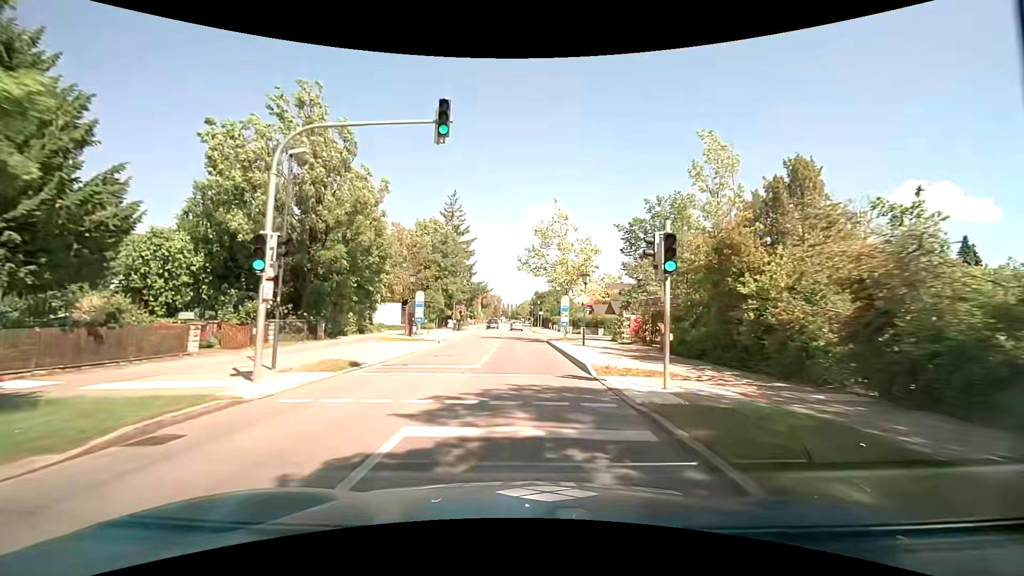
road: secondary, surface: asphalt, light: Day
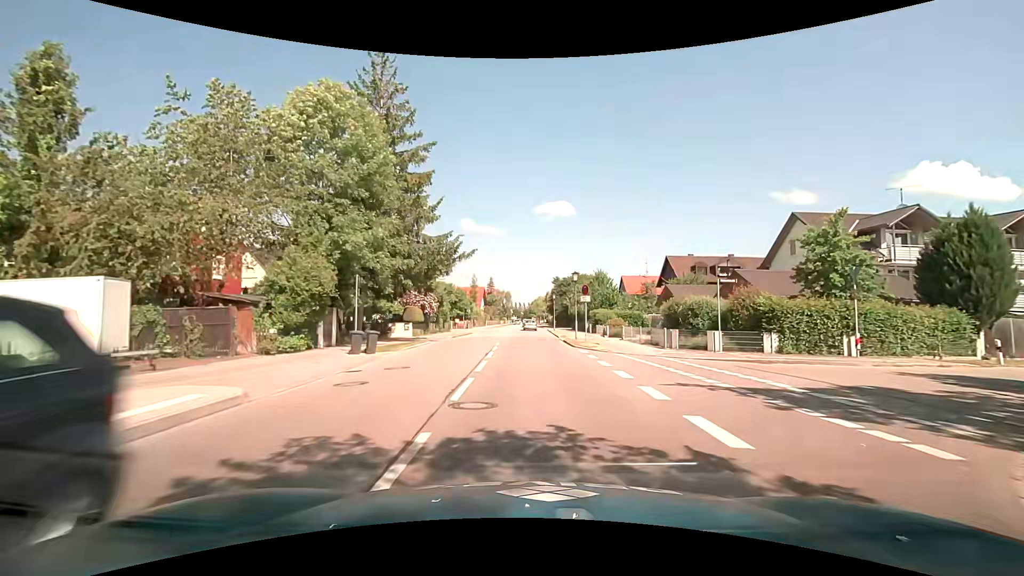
(-0.6, +36.7) m; 0°
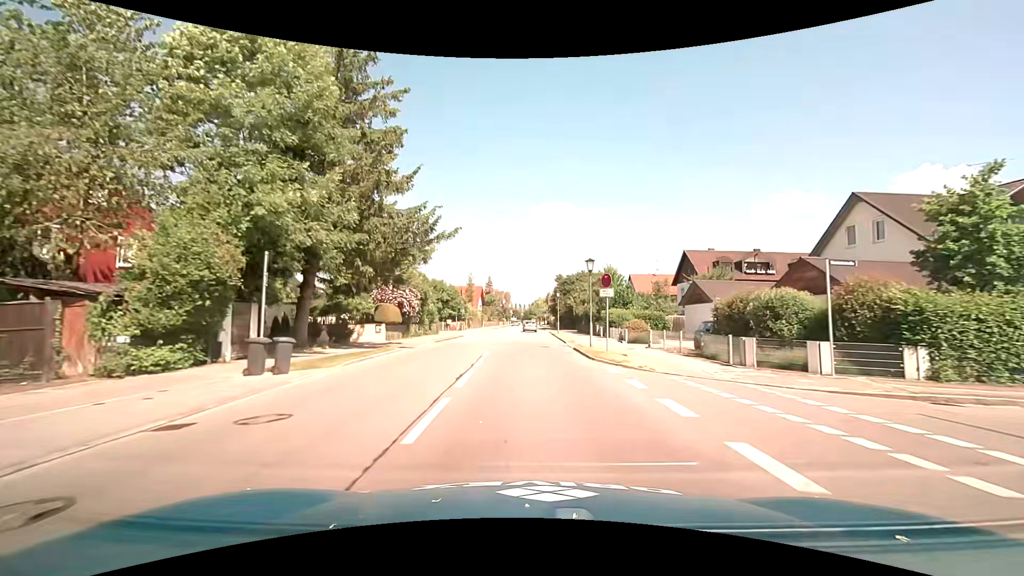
(-0.1, +7.4) m; -2°
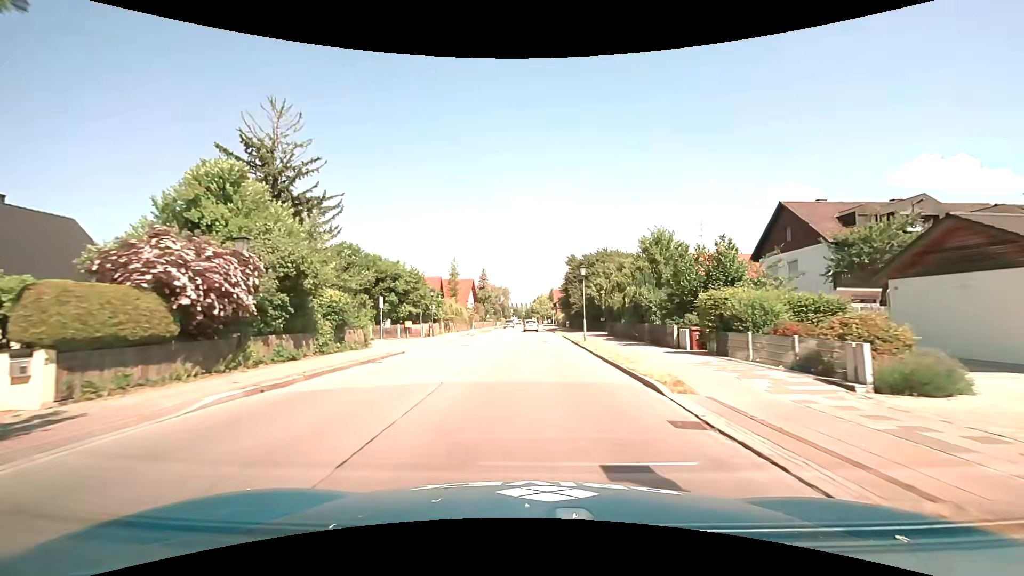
(+0.2, +22.5) m; +1°
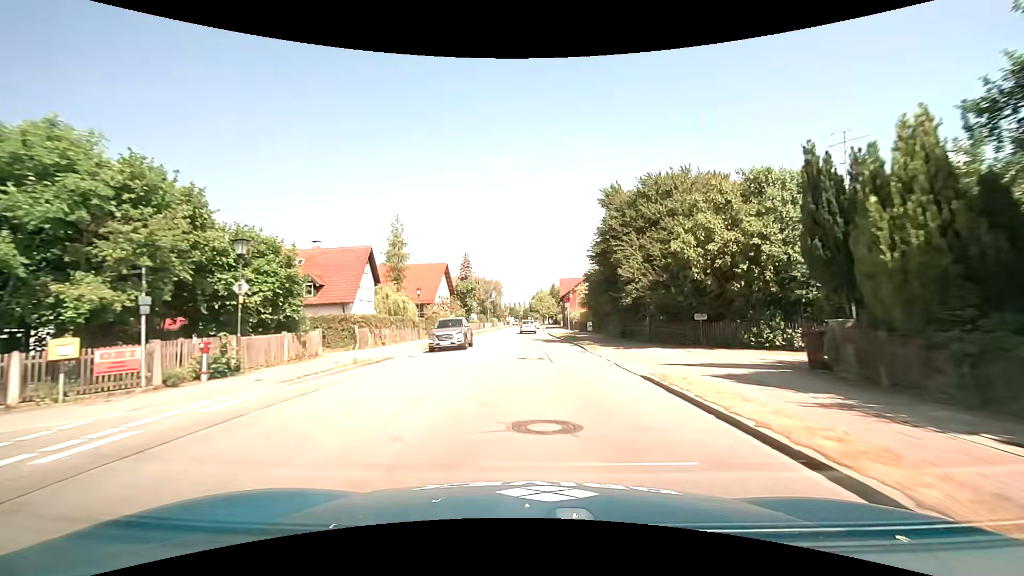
(-0.1, +30.7) m; 0°
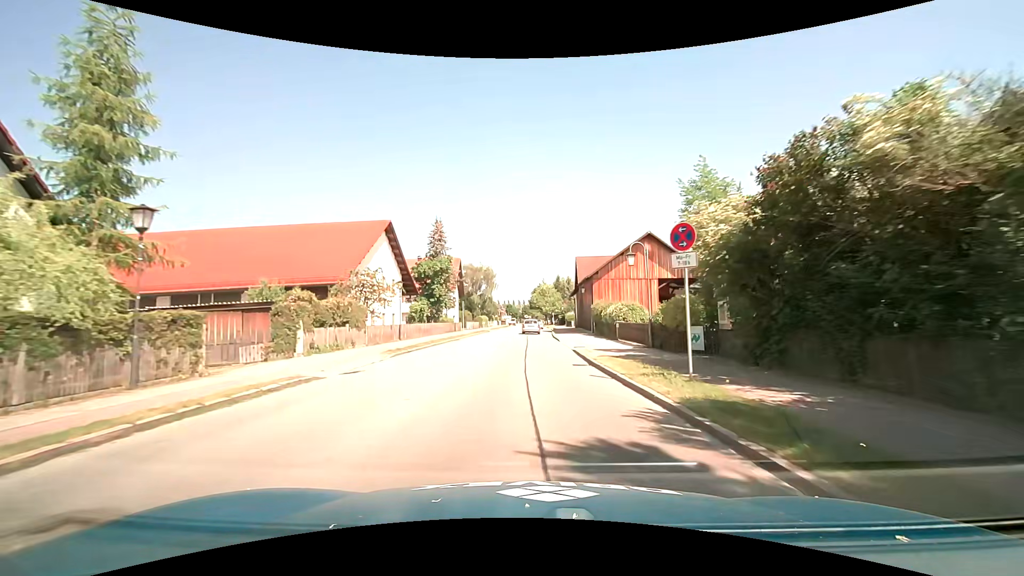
(-0.2, +30.1) m; 0°
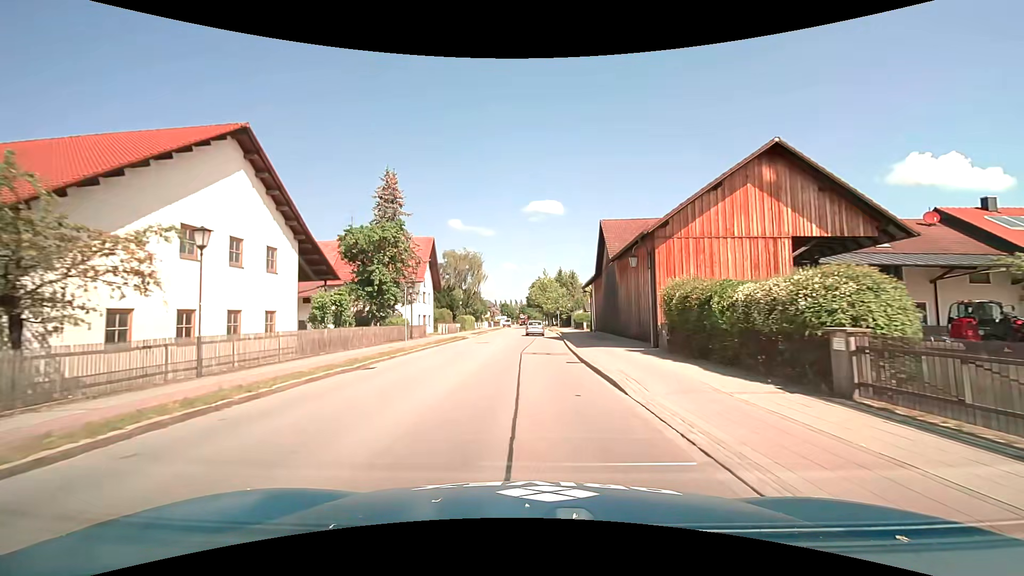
(-0.1, +21.7) m; 0°
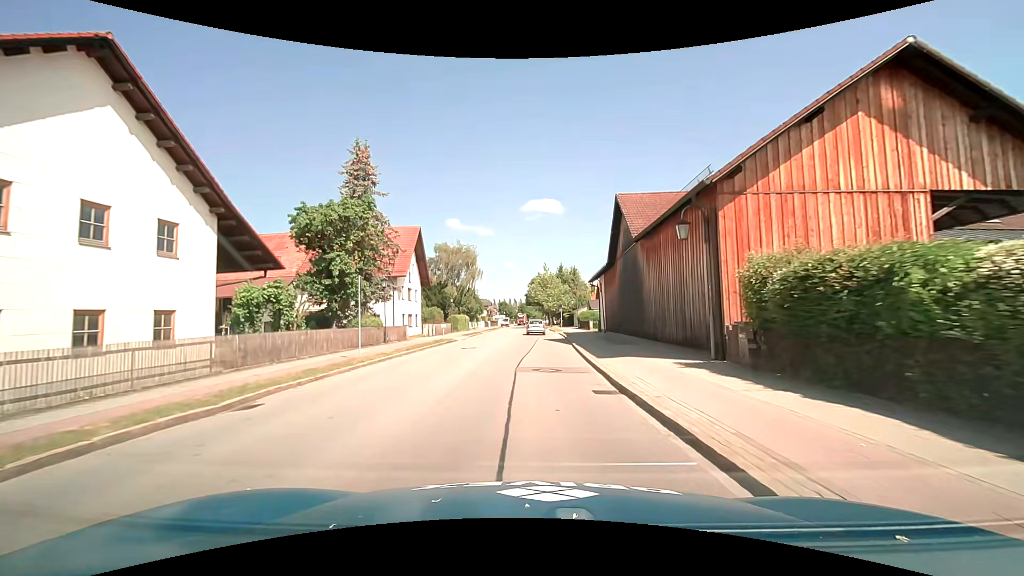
(+0.1, +7.1) m; 0°
